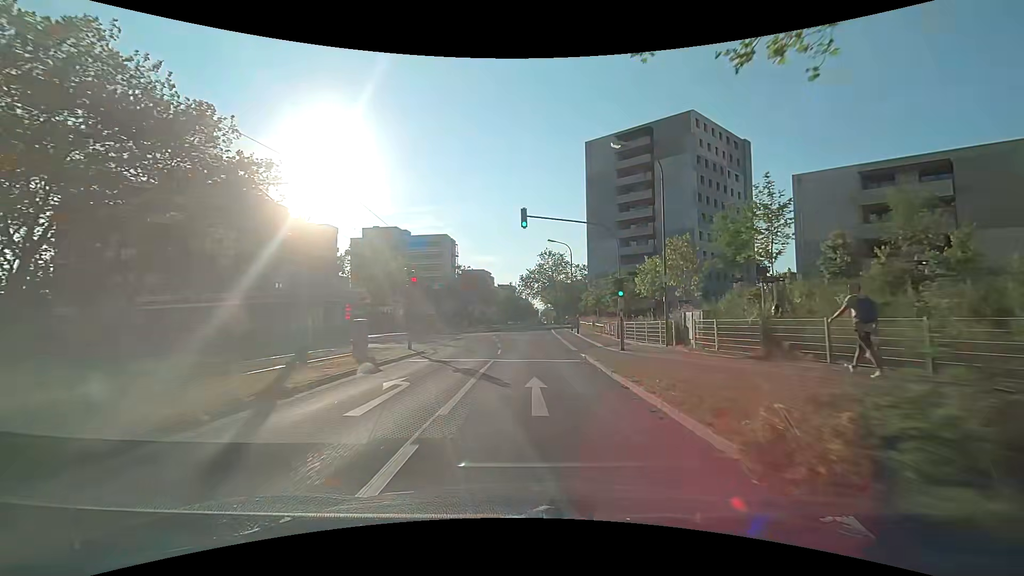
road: tertiary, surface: asphalt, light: Day
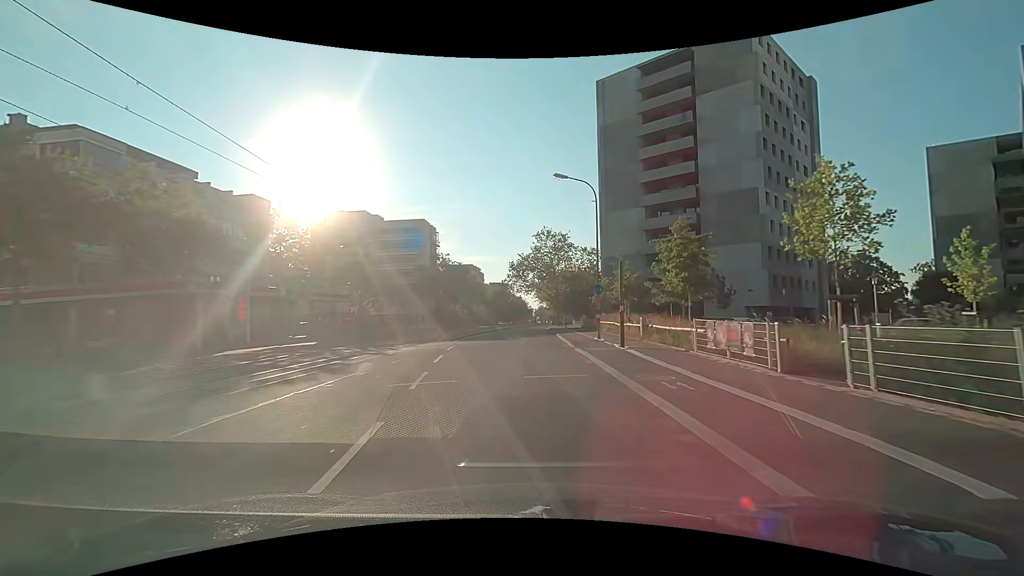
(-0.2, +22.6) m; 0°
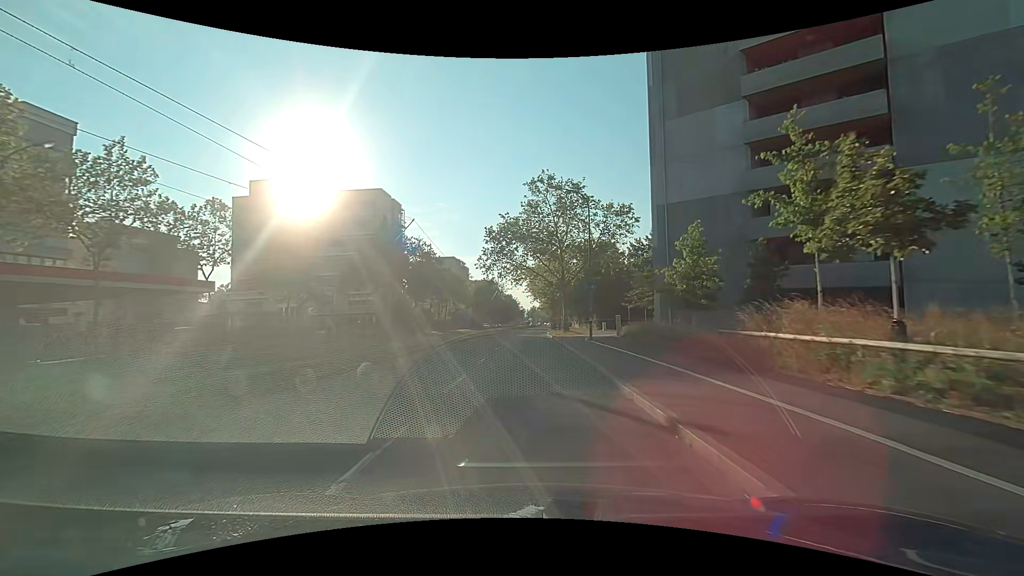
(+0.3, +30.2) m; 0°
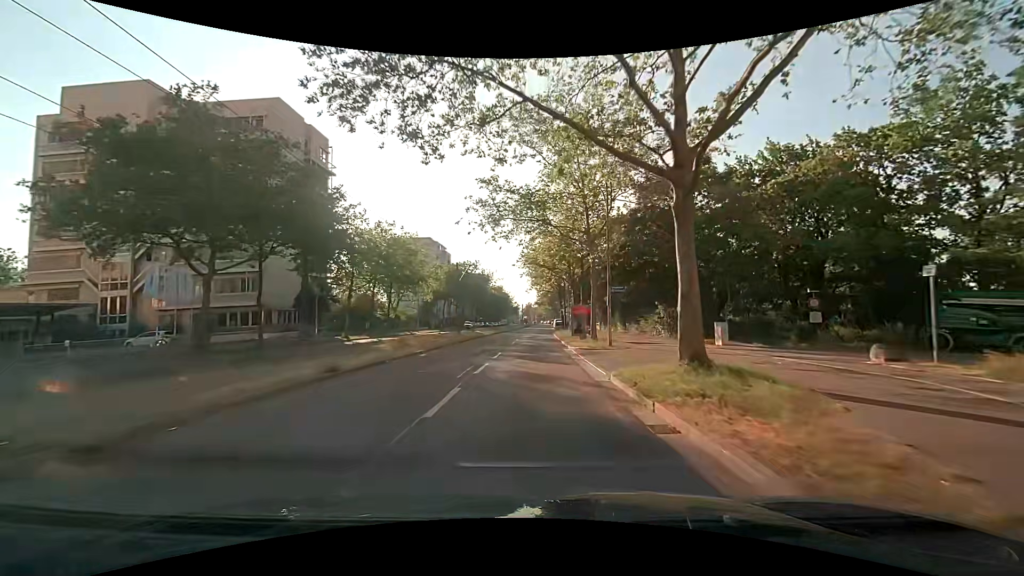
(+0.2, +38.0) m; +2°
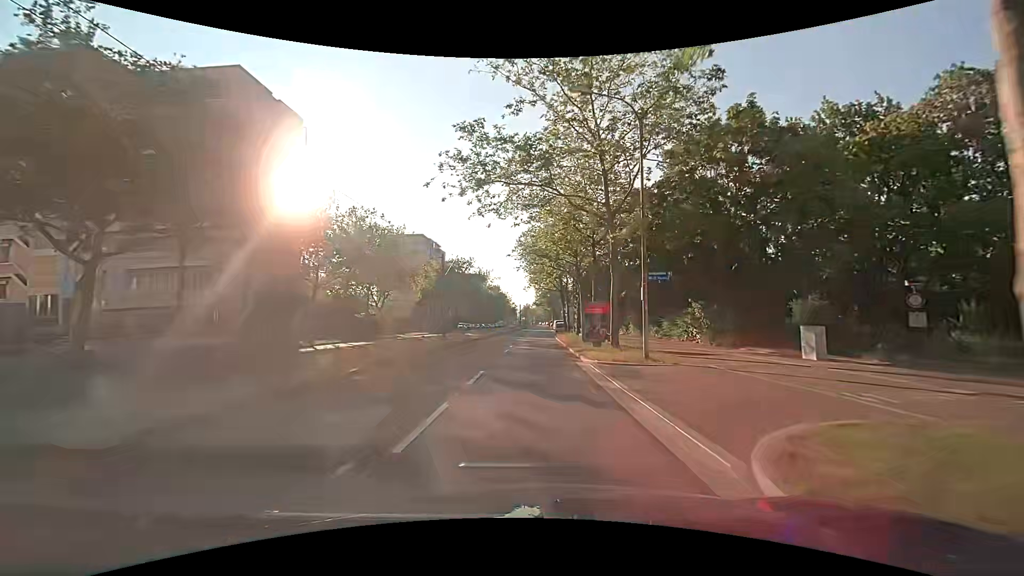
(-0.1, +7.7) m; -2°
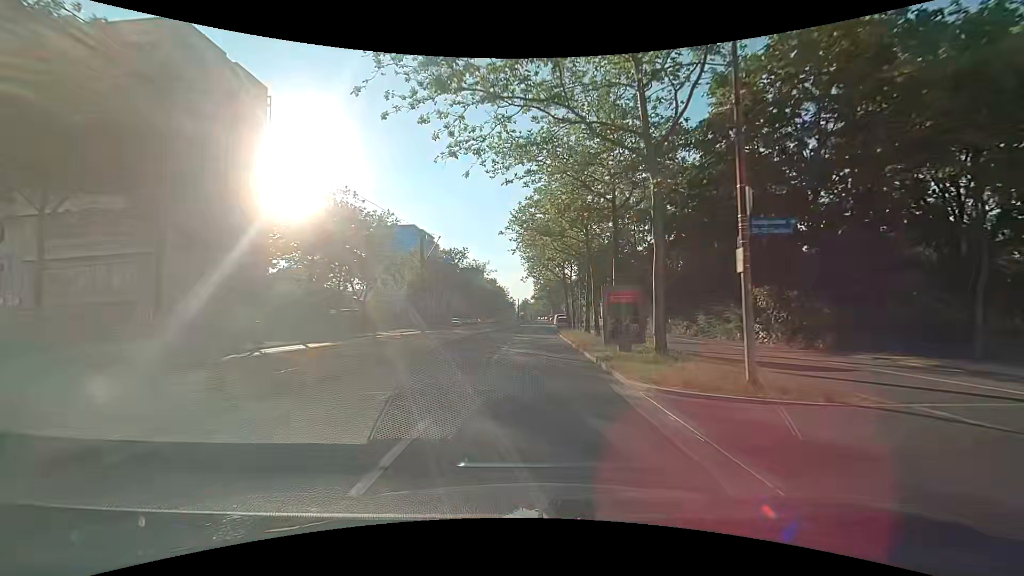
(+0.1, +7.7) m; +1°
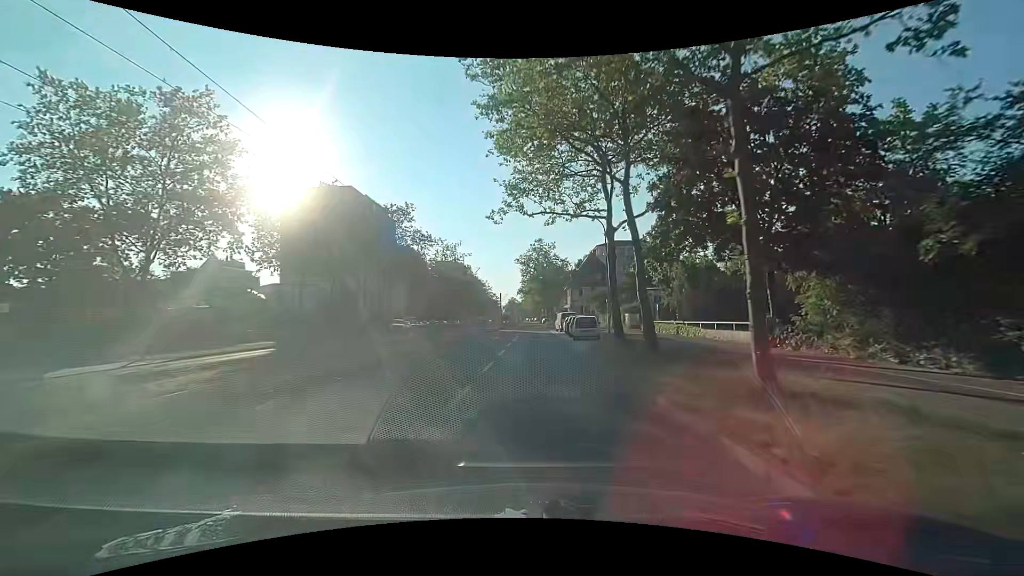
(+0.1, +38.5) m; +2°
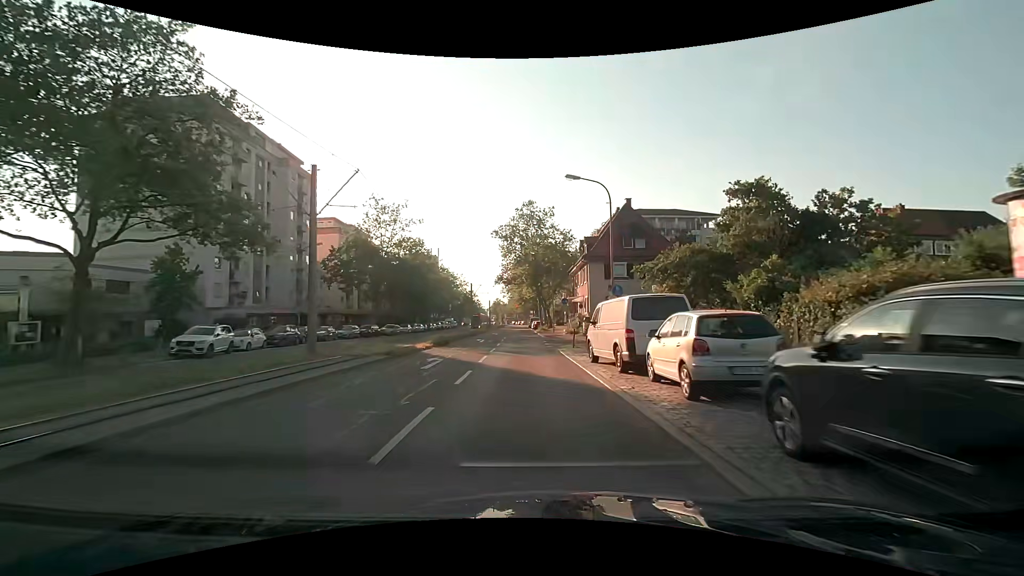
(+0.2, +38.2) m; +1°
(0, +10) (0, +20) (0, +30) (0, +40) (0, +50) (-1, +60) (-1, +70) (-2, +80) (-3, +90) (-3, +100) m
